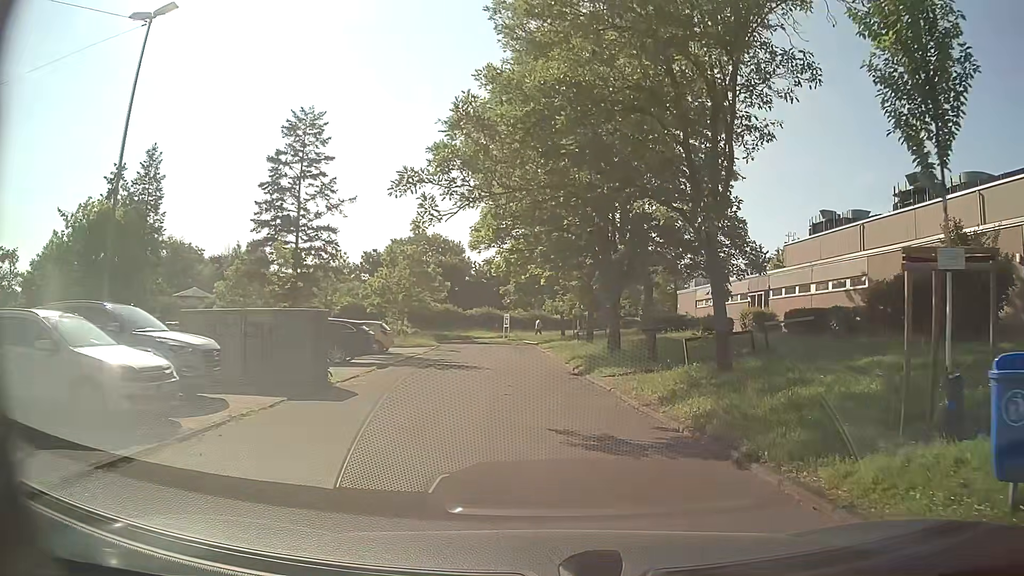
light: Day
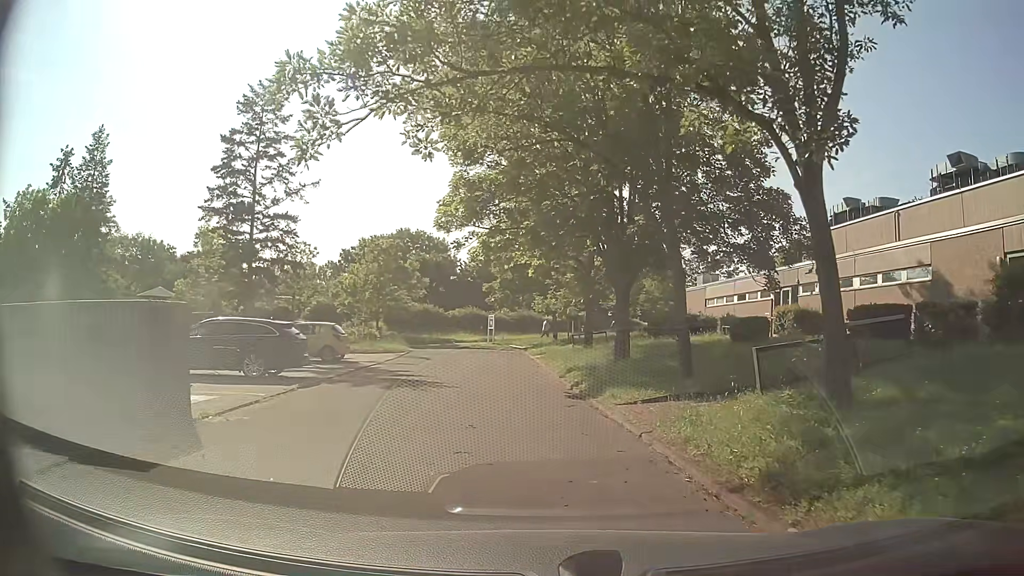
(+0.2, +5.9) m; +2°
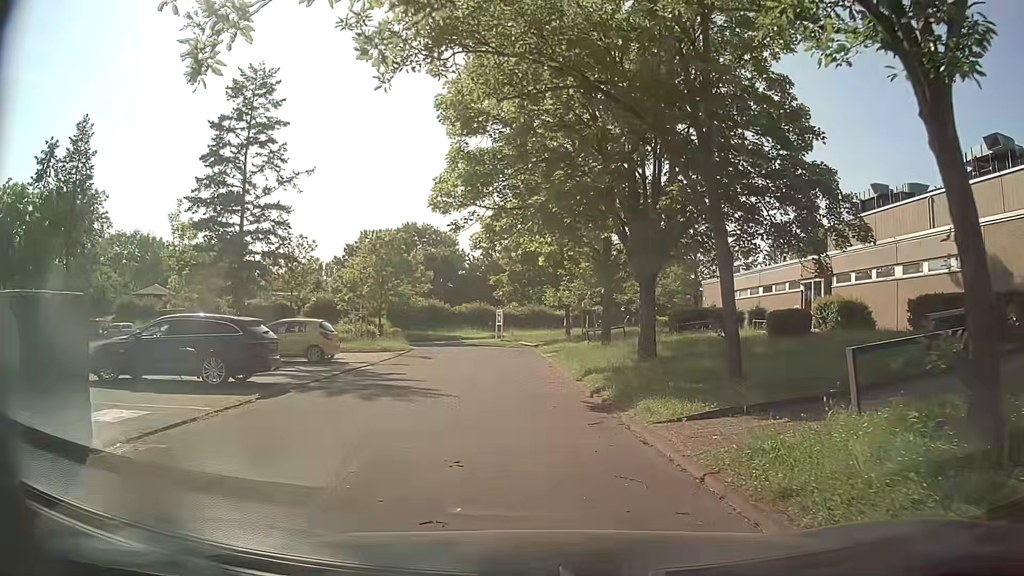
(0.0, +2.7) m; +1°
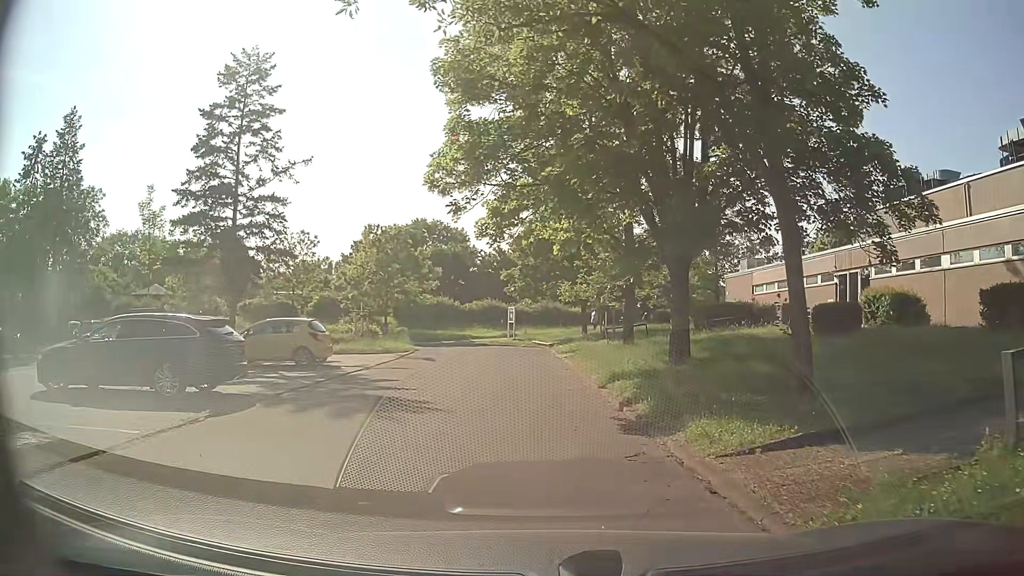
(-0.1, +2.4) m; -2°
